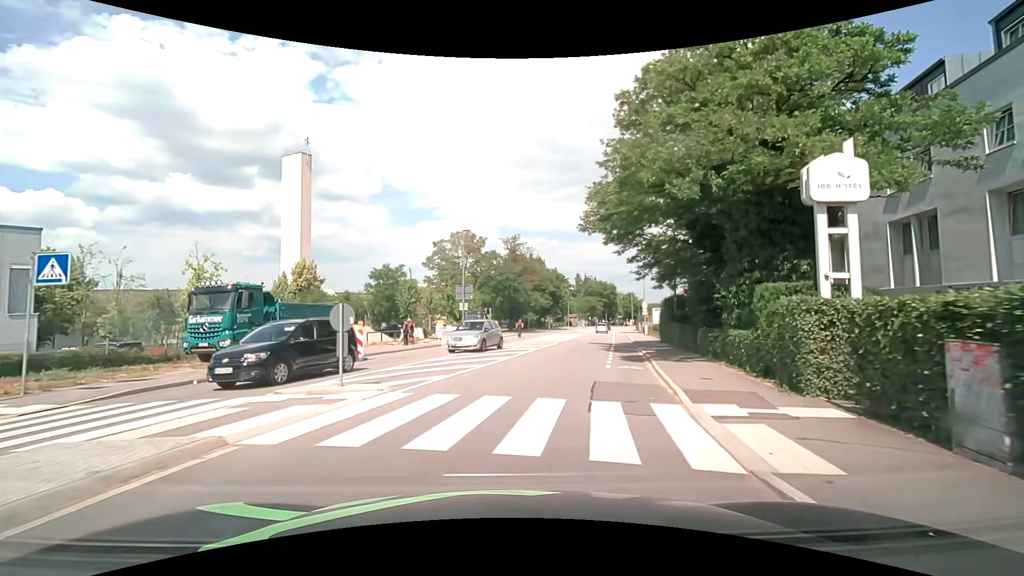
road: tertiary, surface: asphalt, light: Day
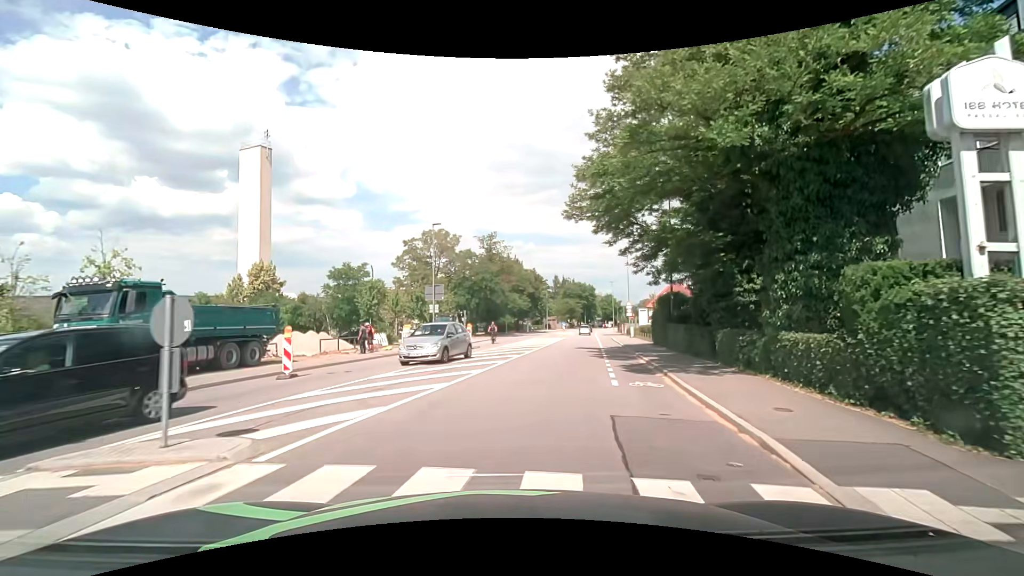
(+0.1, +4.5) m; +3°
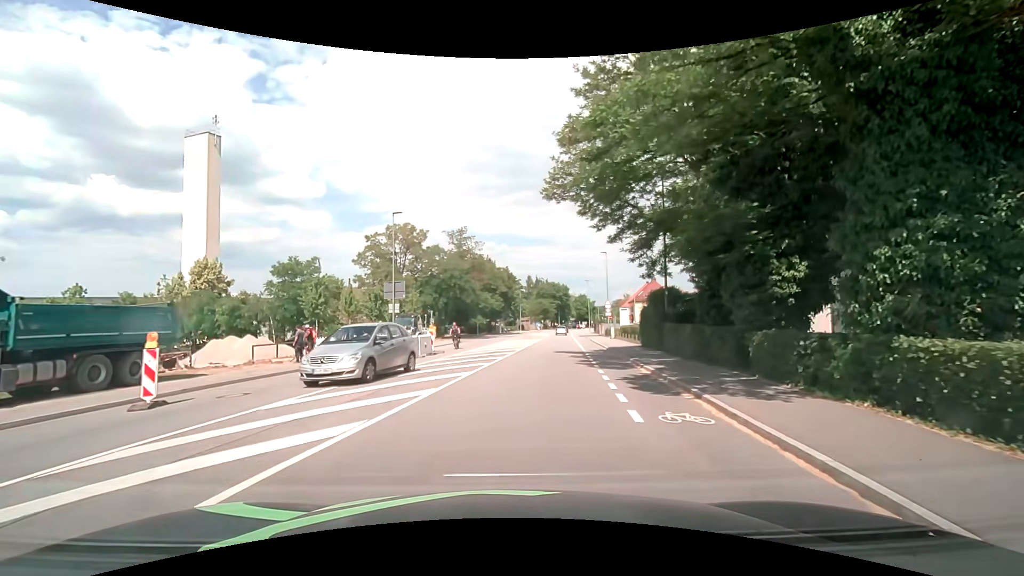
(+0.1, +4.6) m; +3°
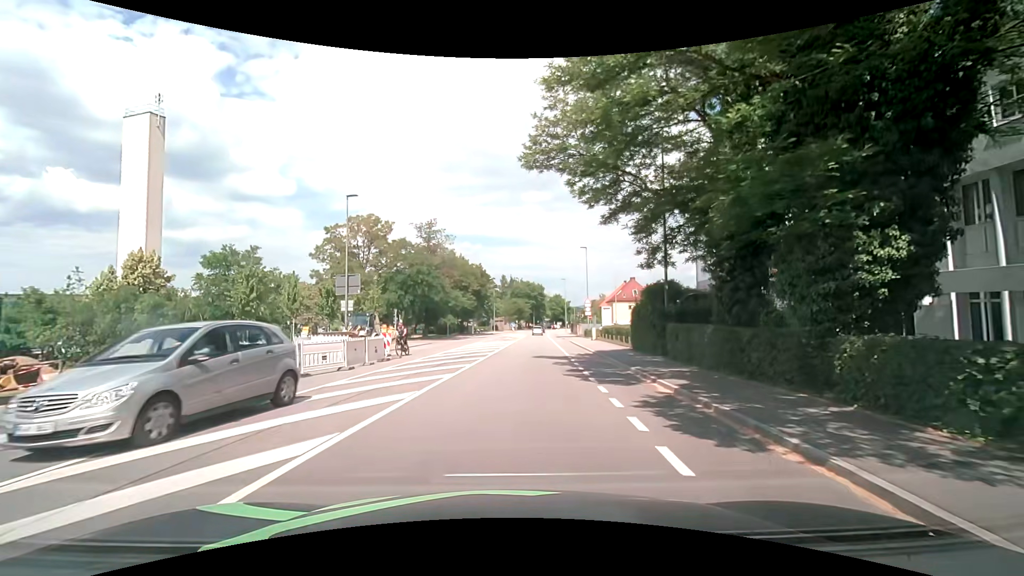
(+0.1, +4.6) m; +3°
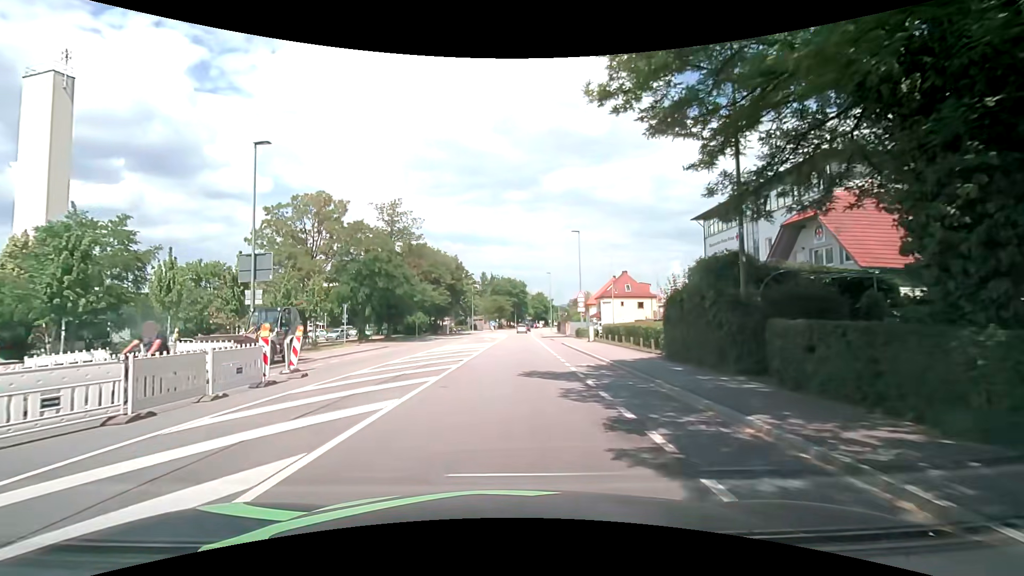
(+0.2, +9.2) m; +1°
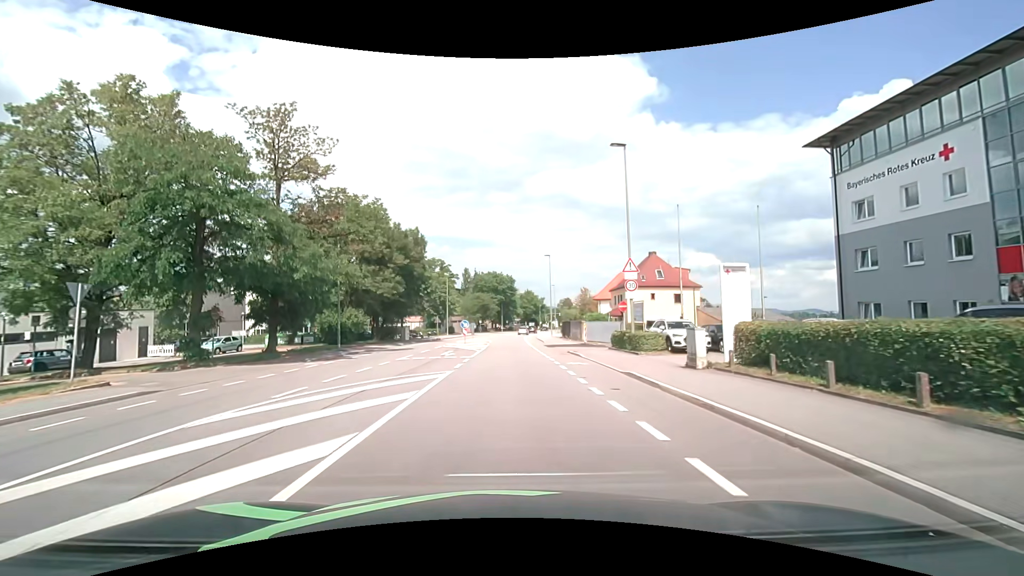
(+0.6, +23.5) m; +2°
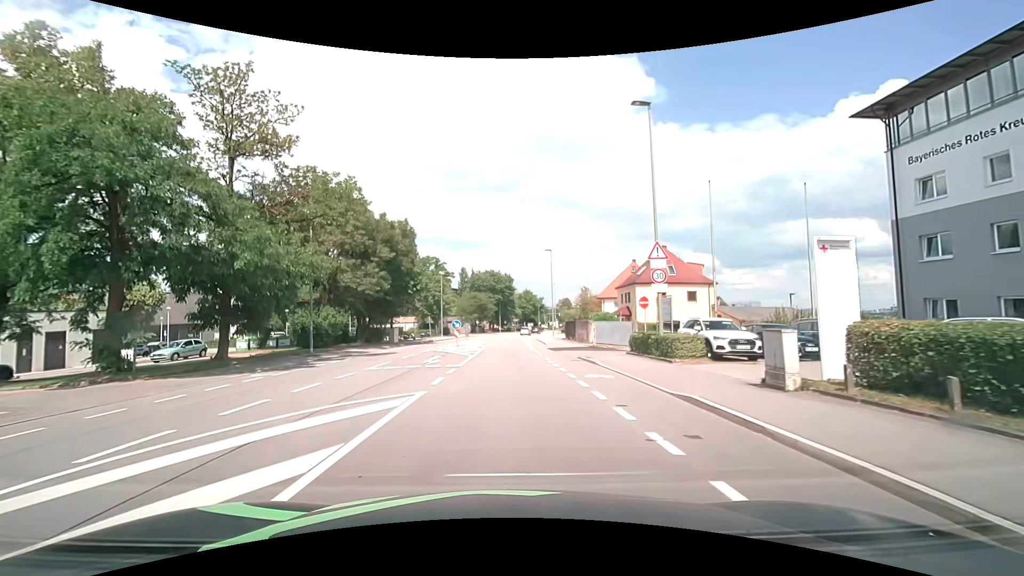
(0.0, +4.8) m; 0°
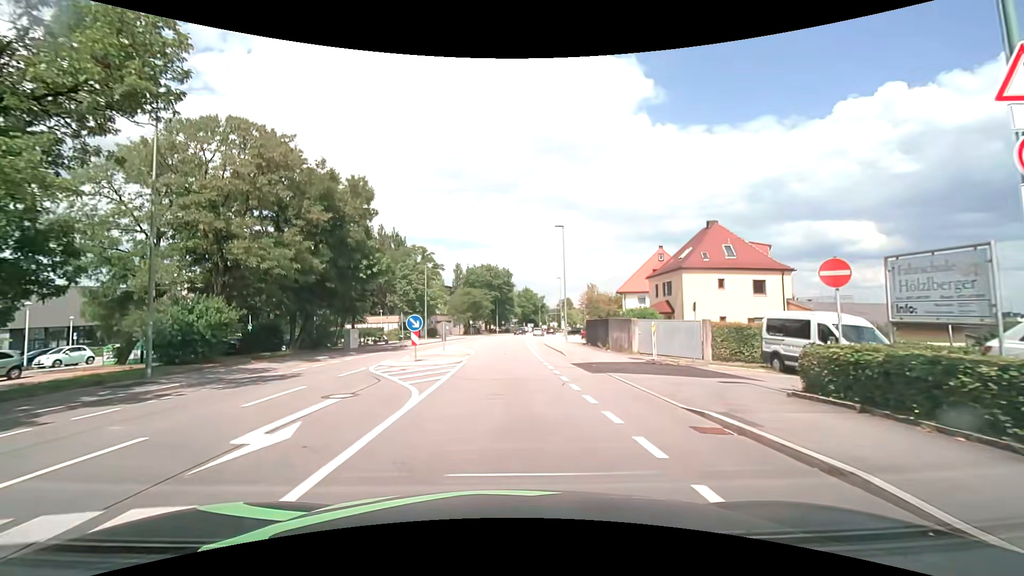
(+0.1, +14.1) m; 0°
(0, +10) (0, +20) (0, +30) (0, +40) (0, +50) (+1, +60) (+2, +70) (+3, +80) (+4, +90) (+6, +100) m
